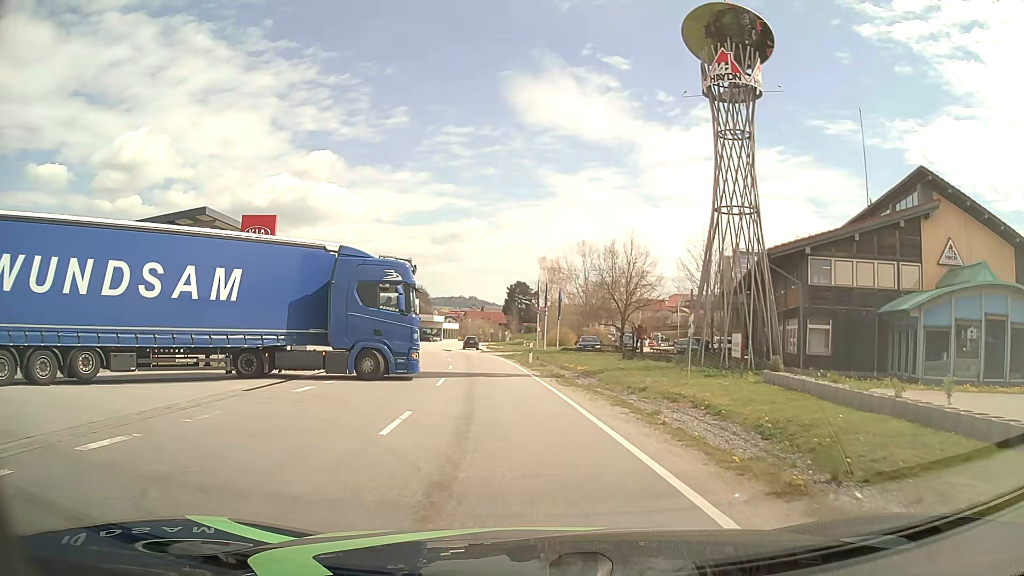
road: tertiary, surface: asphalt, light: Day
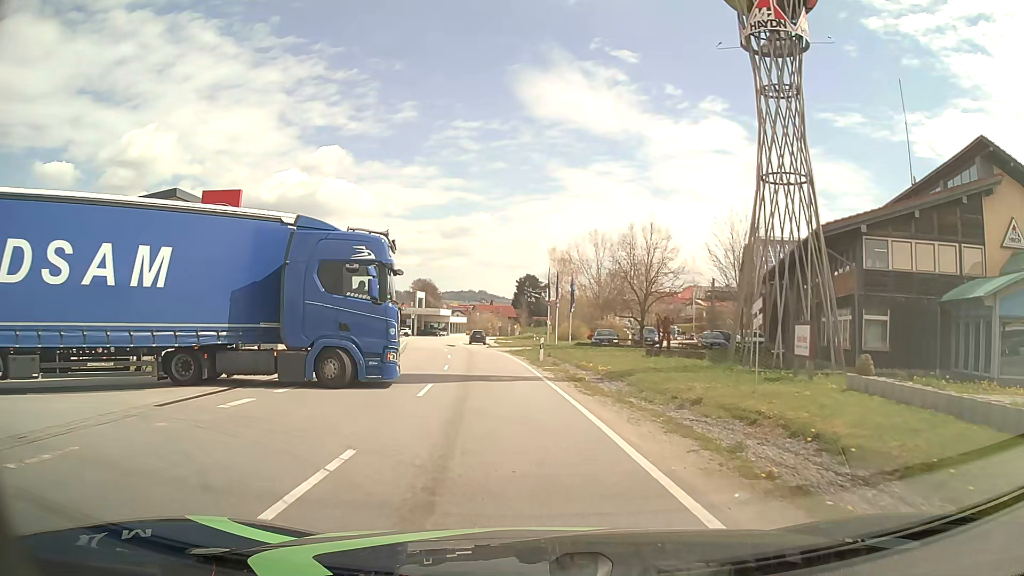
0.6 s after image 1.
(0.0, +4.7) m; 0°
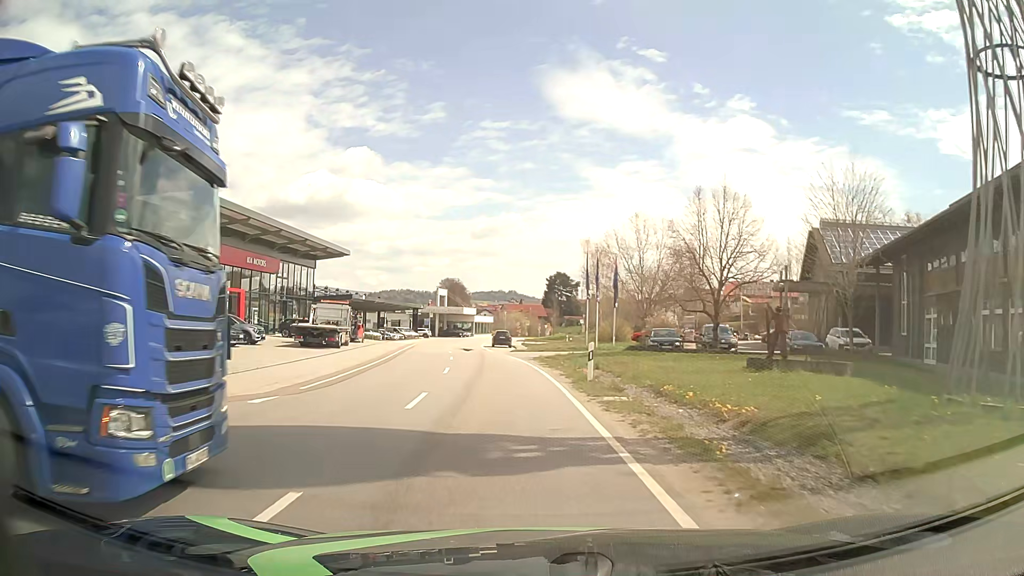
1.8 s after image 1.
(-0.3, +11.6) m; -3°
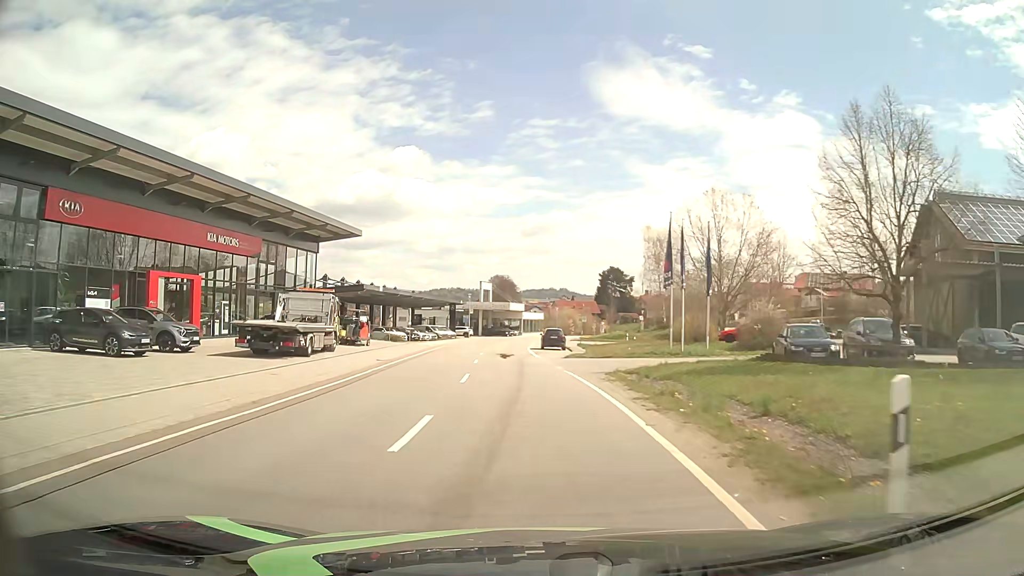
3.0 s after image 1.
(-0.5, +13.3) m; -4°
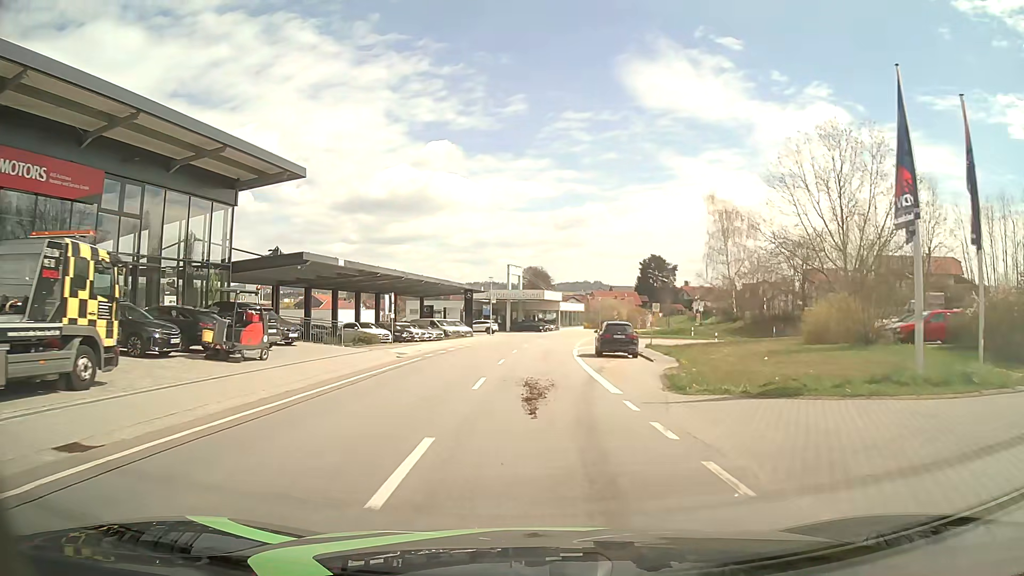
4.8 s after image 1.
(-0.7, +20.3) m; -3°
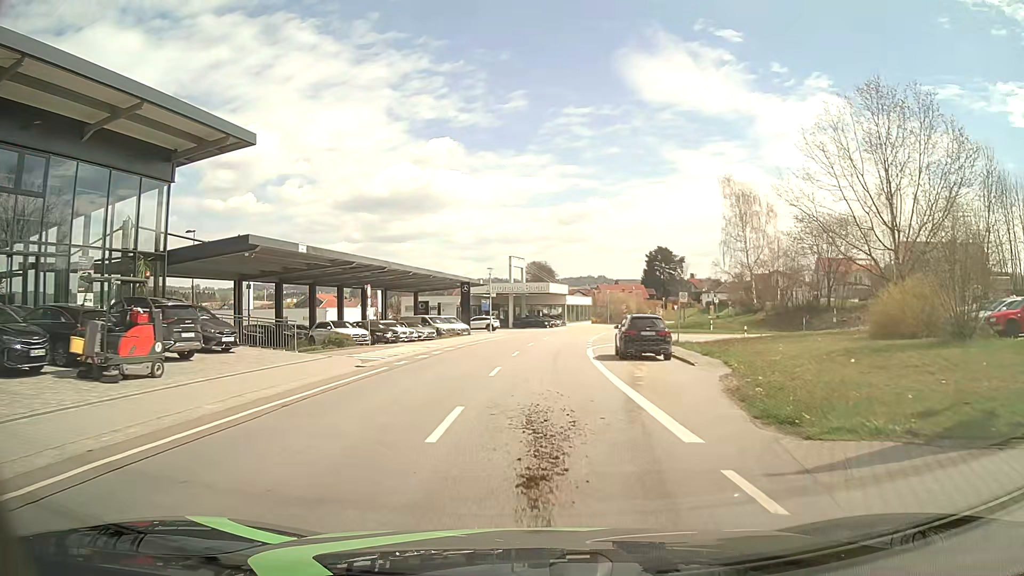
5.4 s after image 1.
(0.0, +6.4) m; -1°
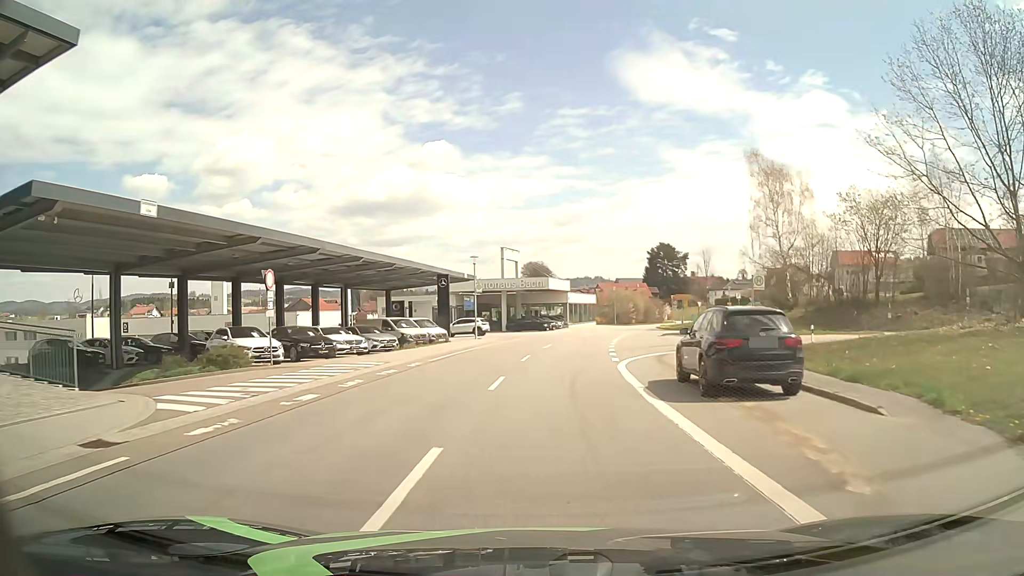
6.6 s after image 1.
(0.0, +12.1) m; 0°
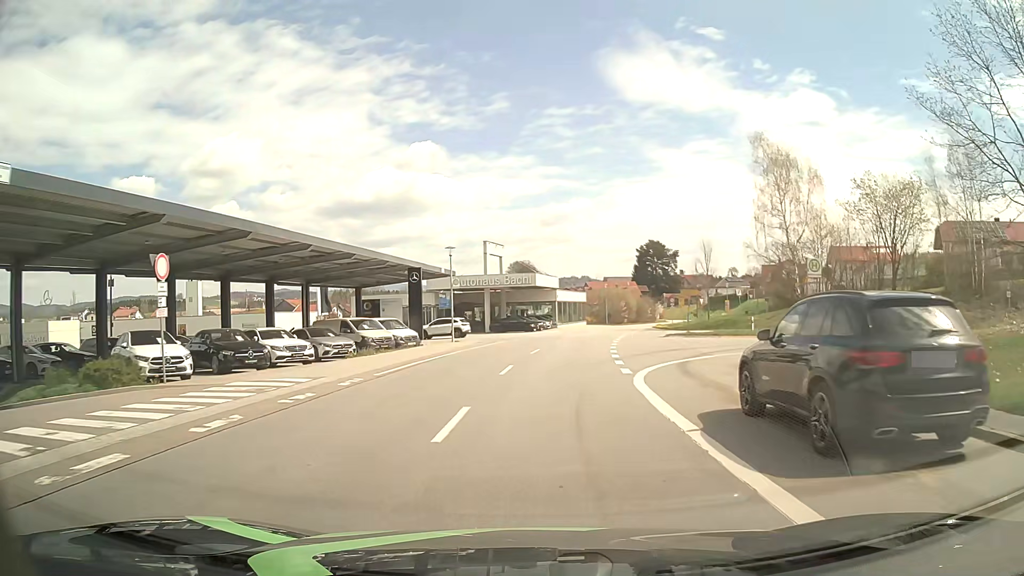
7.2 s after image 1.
(0.0, +5.7) m; +1°
